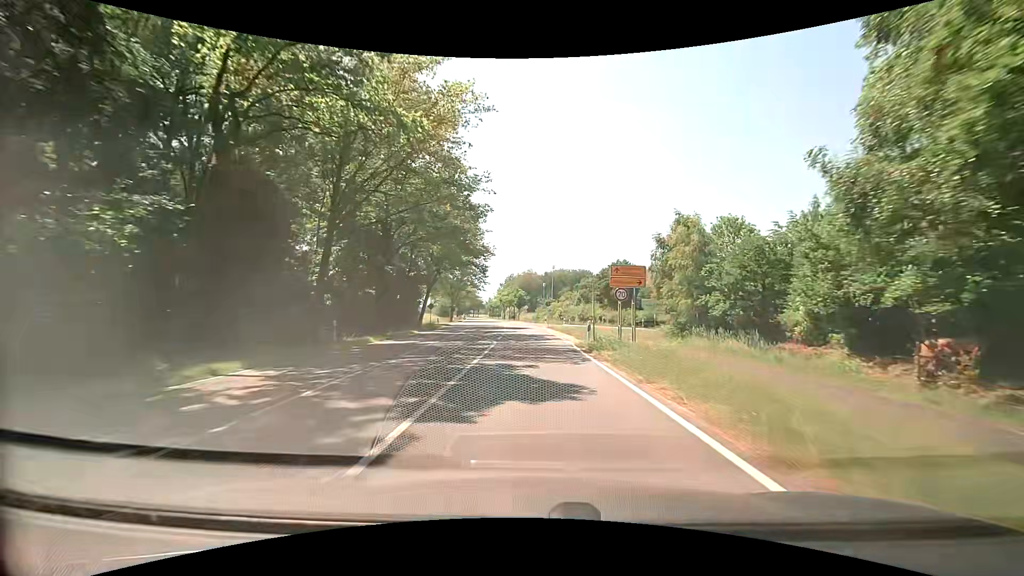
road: secondary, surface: asphalt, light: Day
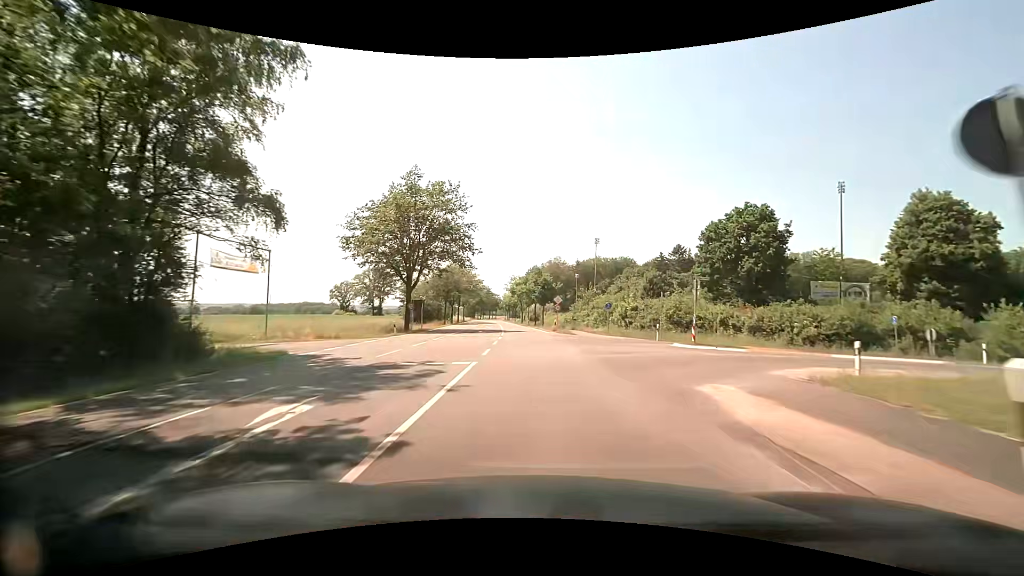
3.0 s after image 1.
(-1.8, +51.5) m; -4°
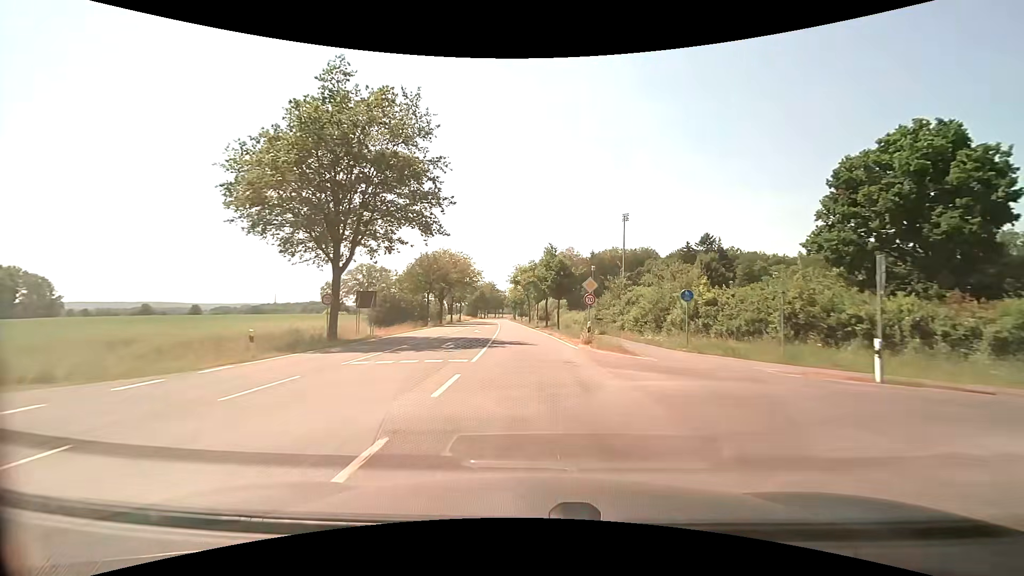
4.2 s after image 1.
(0.0, +20.7) m; 0°
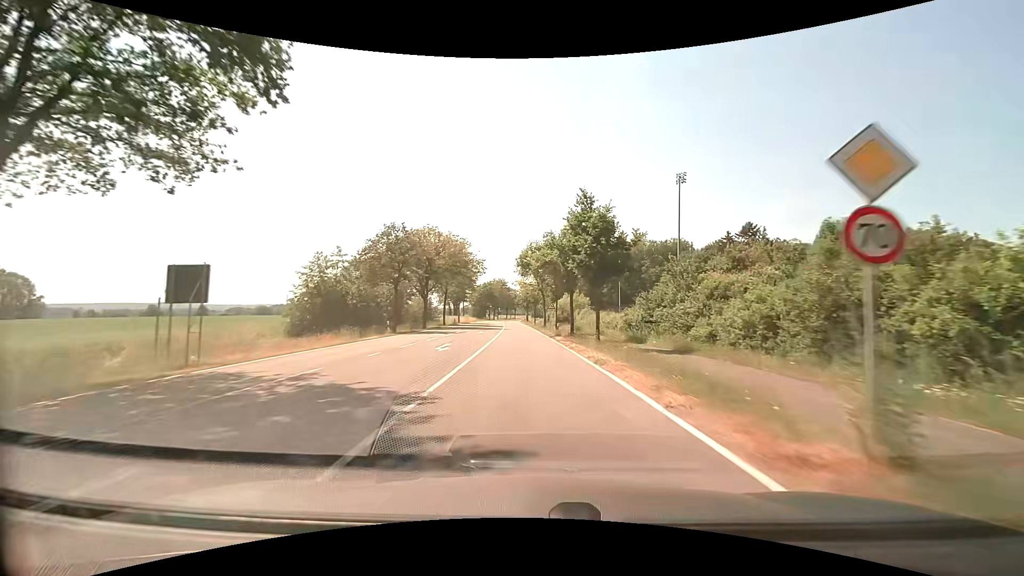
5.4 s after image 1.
(-0.3, +21.0) m; -2°
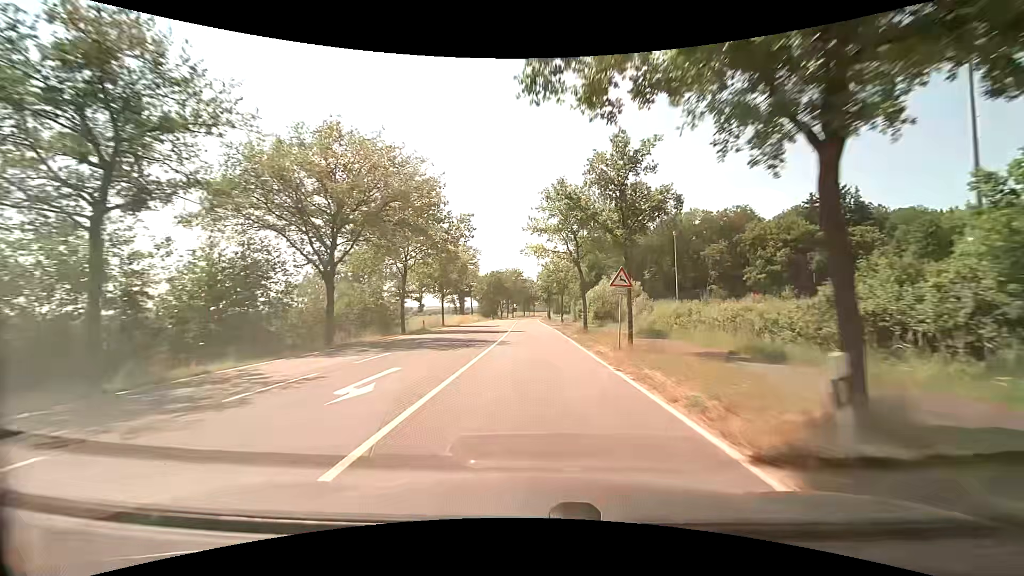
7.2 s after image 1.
(-0.7, +32.0) m; -2°
(0, +10) (0, +20) (0, +30) (0, +40) (0, +50) (0, +60) (0, +70) (-1, +80) (-1, +90) (-1, +100) m
